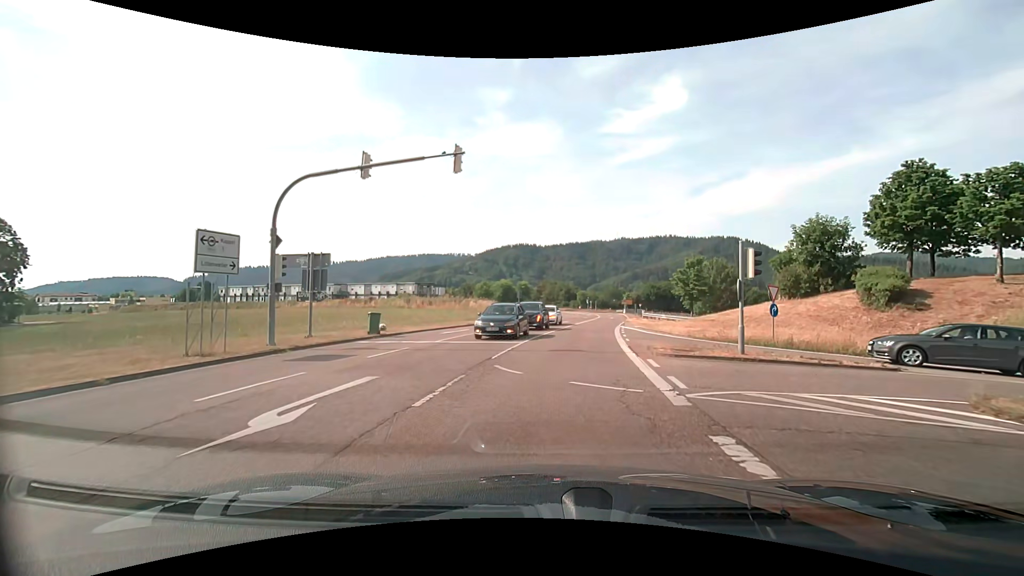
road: tertiary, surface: asphalt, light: Day
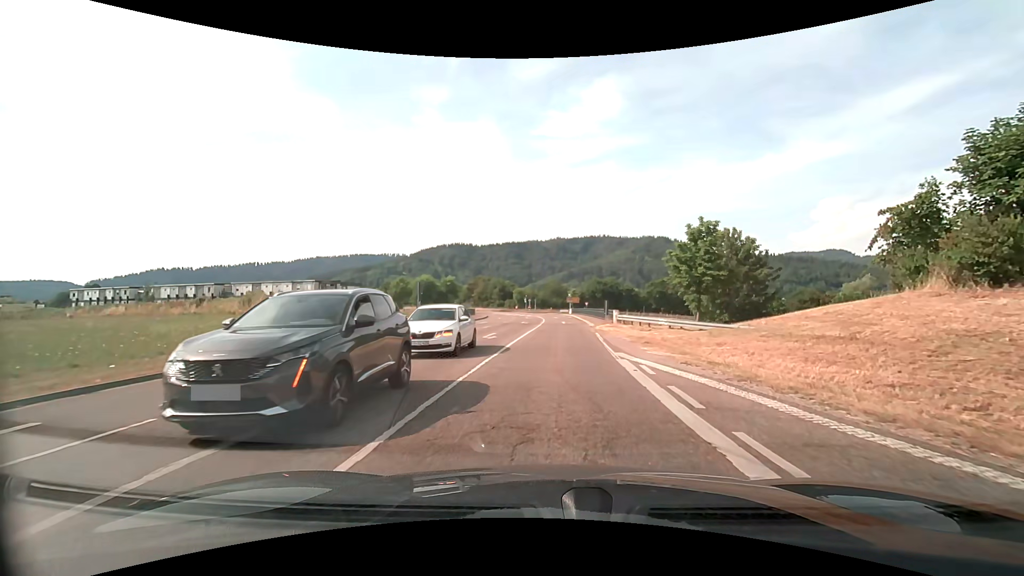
(+1.2, +22.3) m; +7°
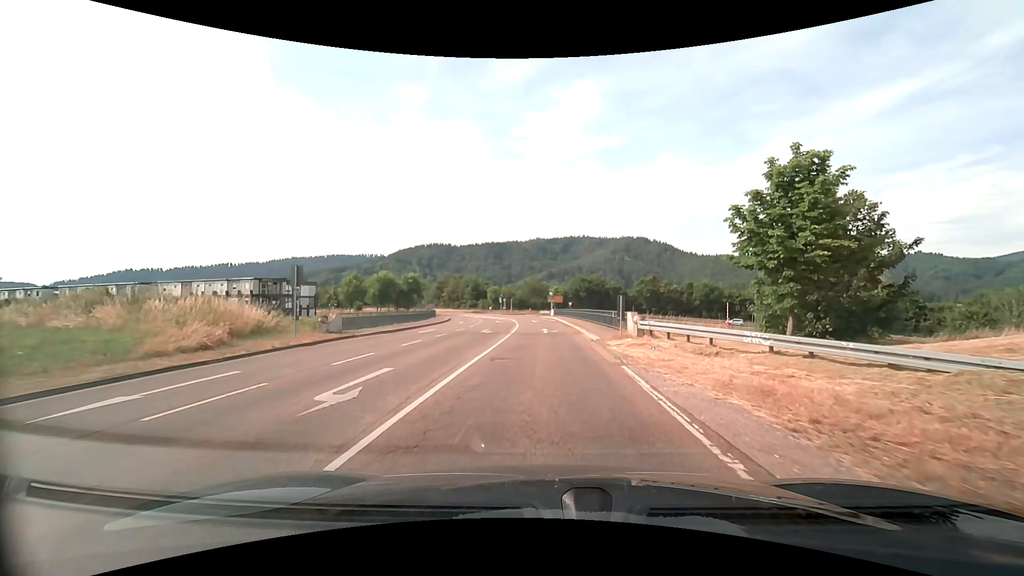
(+0.5, +15.0) m; +2°
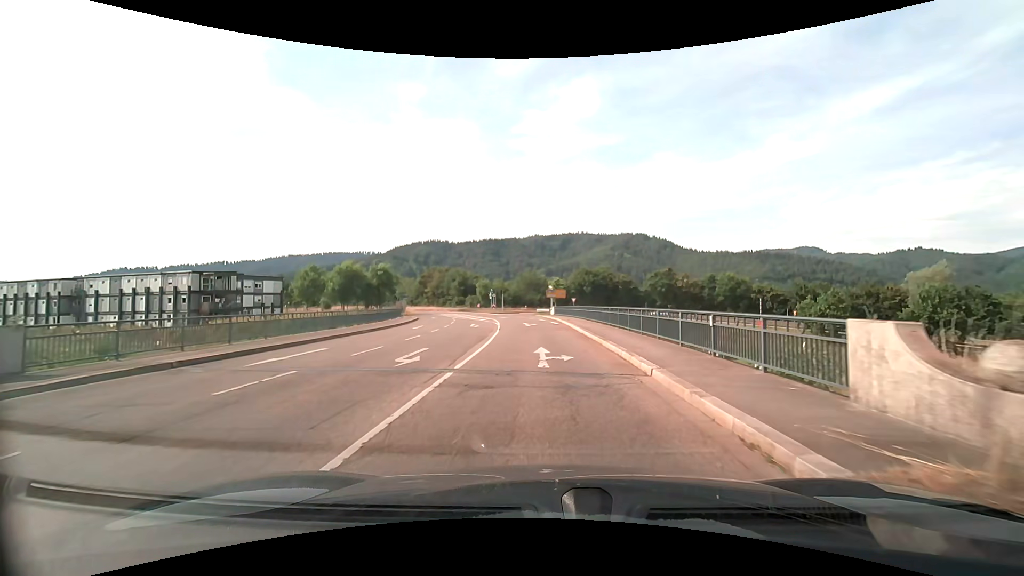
(+0.2, +16.5) m; +1°
